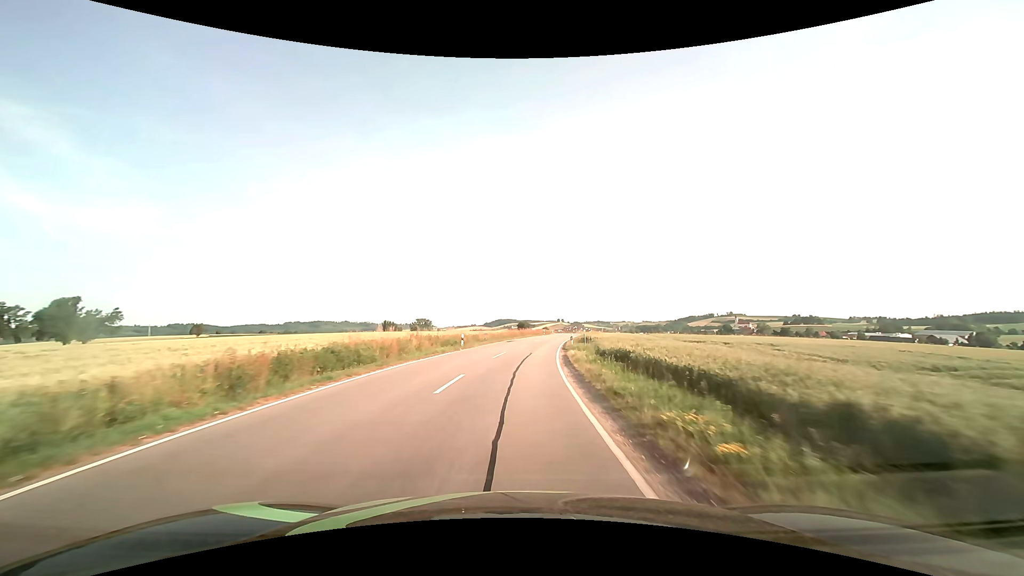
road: secondary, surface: asphalt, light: Day
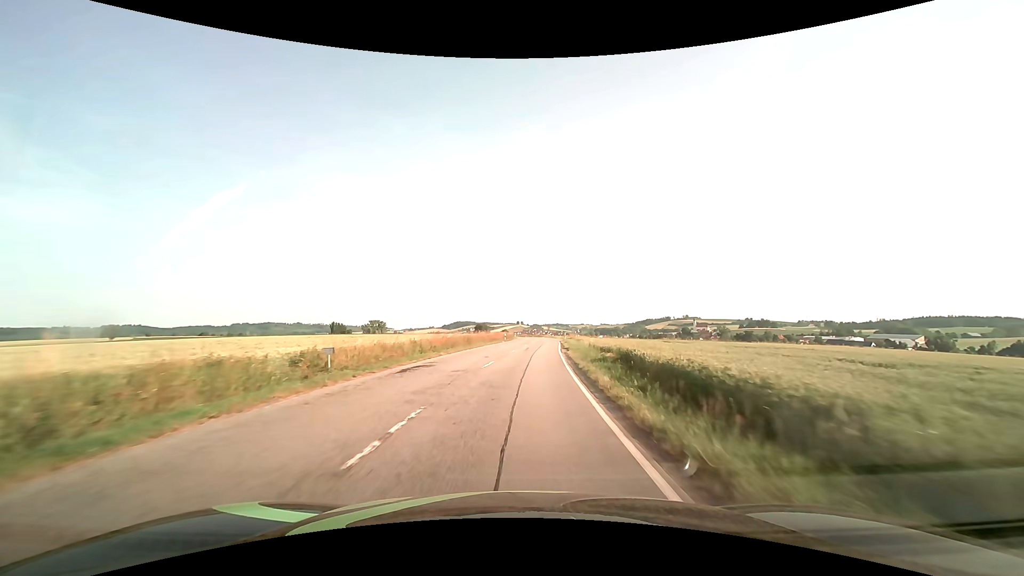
(+1.1, +31.9) m; +5°
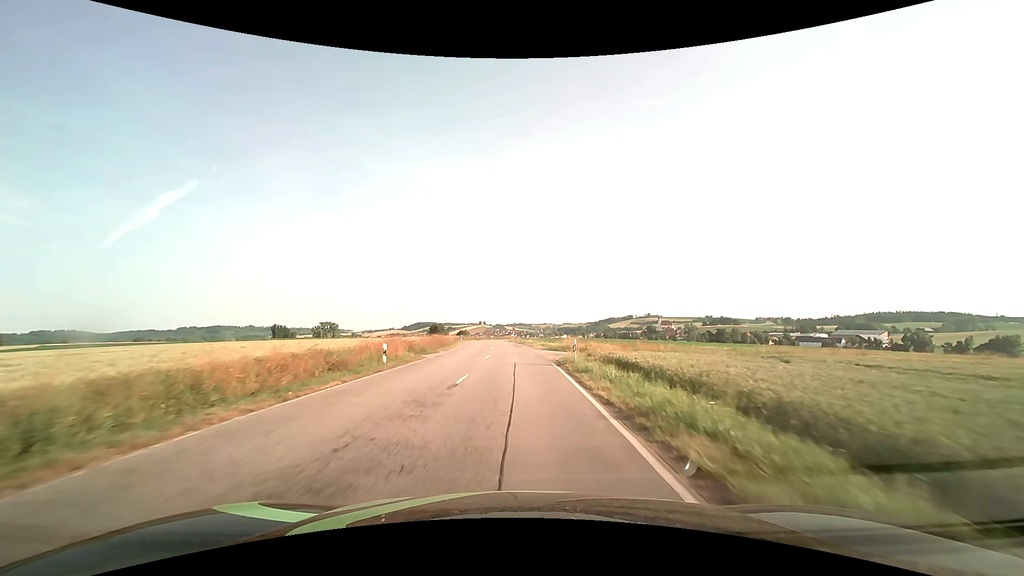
(+2.0, +42.7) m; +4°
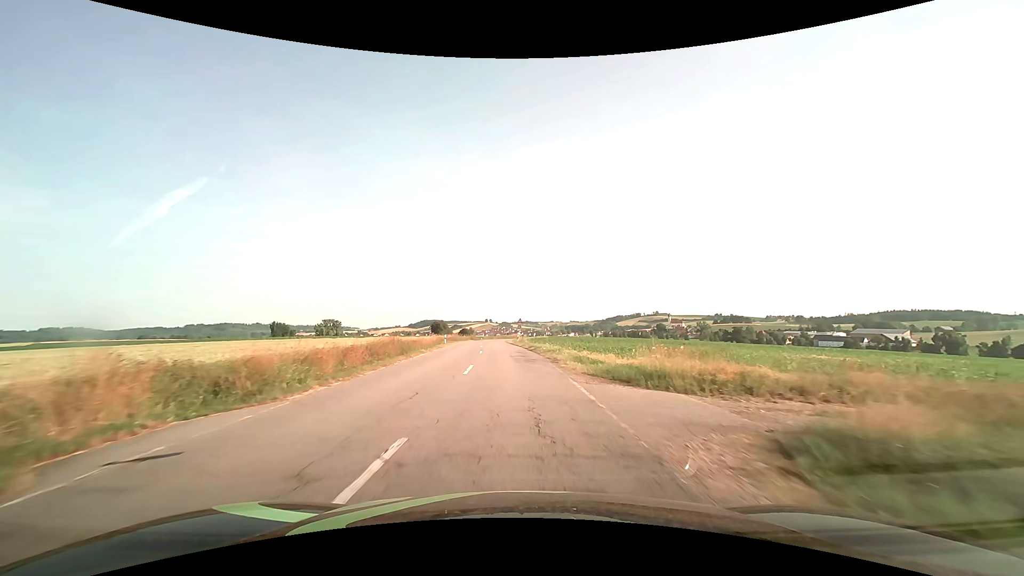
(-0.1, +21.5) m; 0°
(0, +10) (0, +20) (-1, +30) (-2, +40) (-2, +50) (-3, +60) (-3, +70) (-3, +80) (-3, +90) (-2, +100) m
